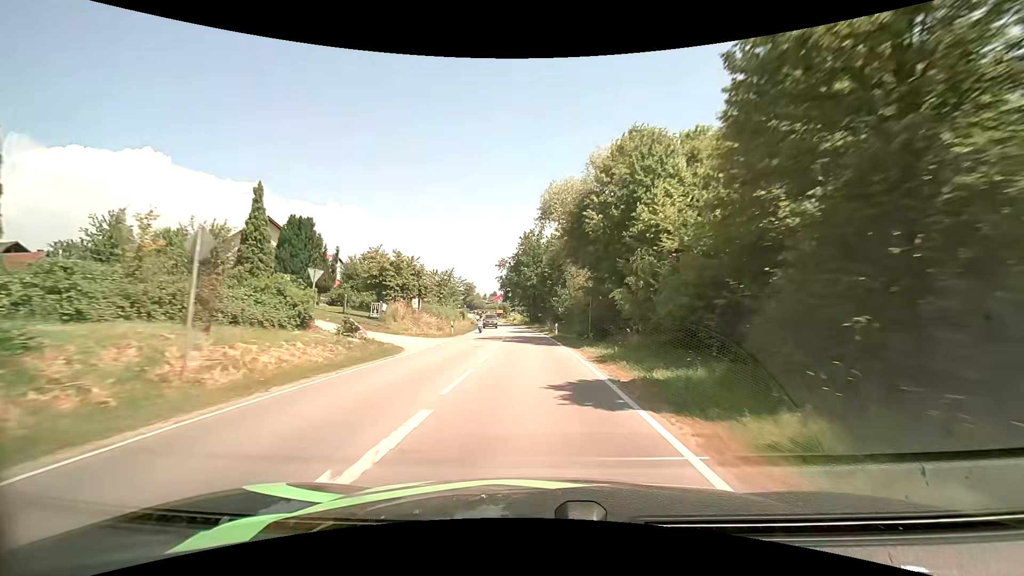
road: secondary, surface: asphalt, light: Day
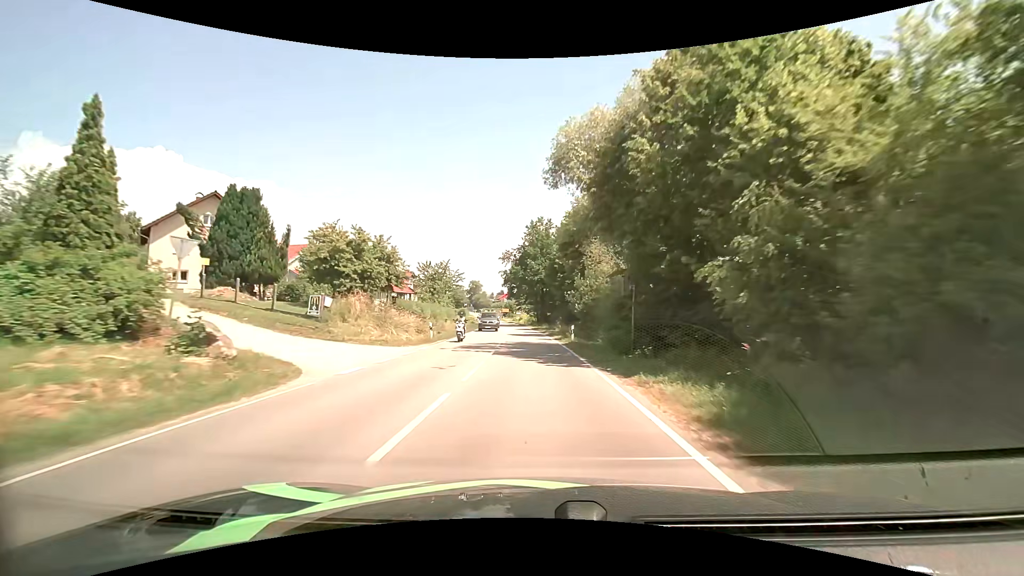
(-0.1, +10.1) m; -1°
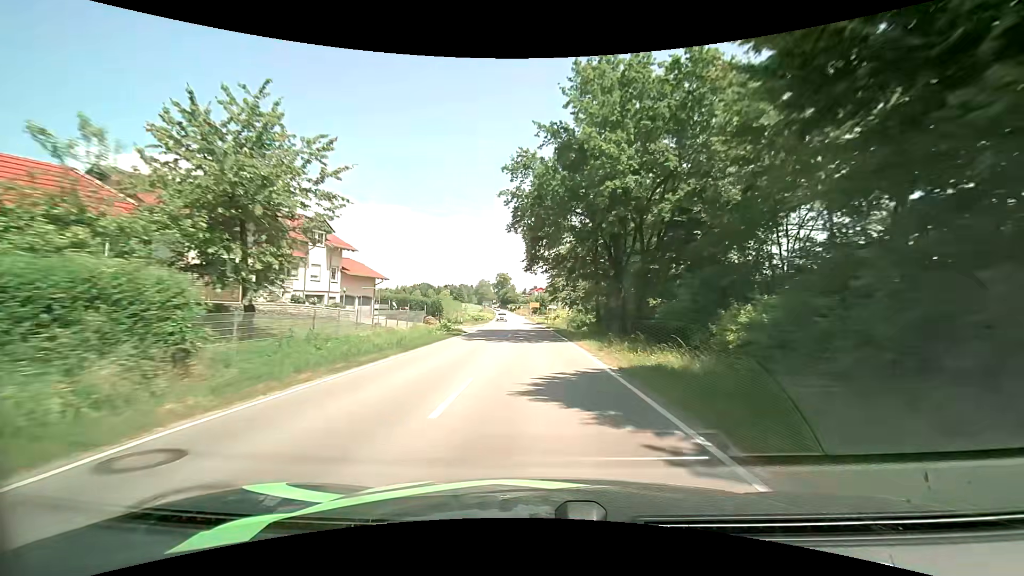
(-1.8, +50.3) m; -4°
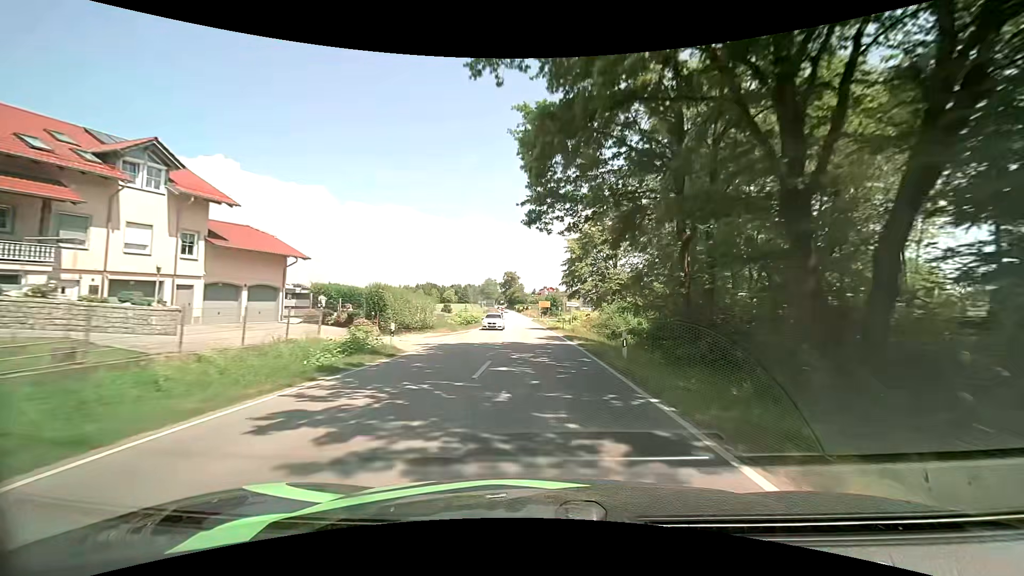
(-0.3, +19.9) m; -2°
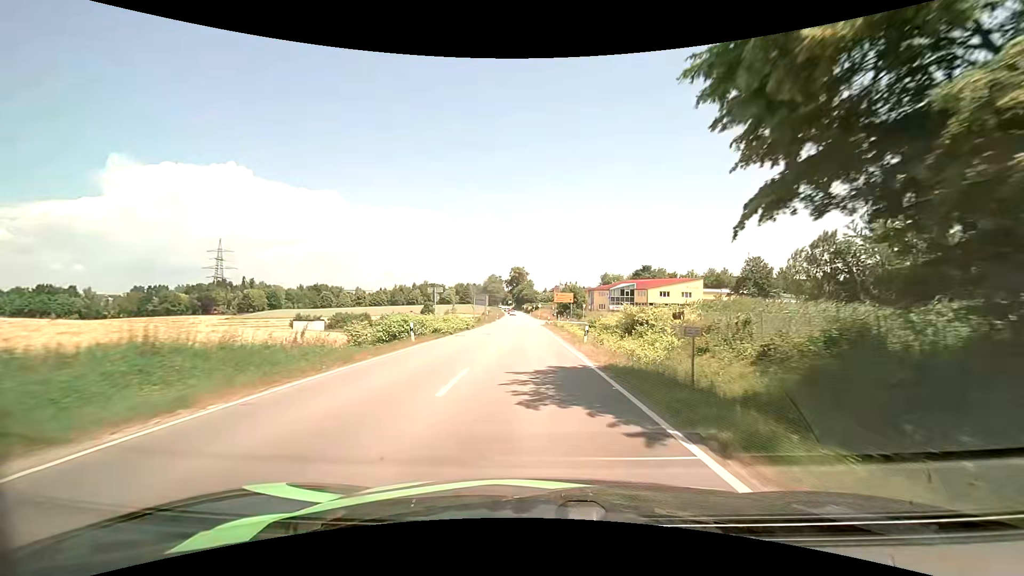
(-0.2, +38.7) m; -1°
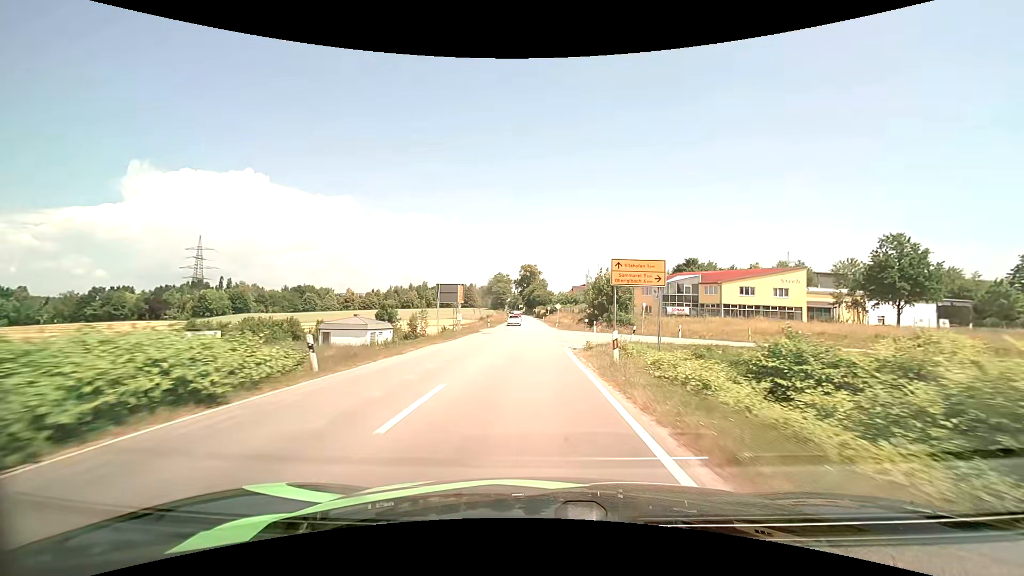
(-0.6, +38.4) m; -2°
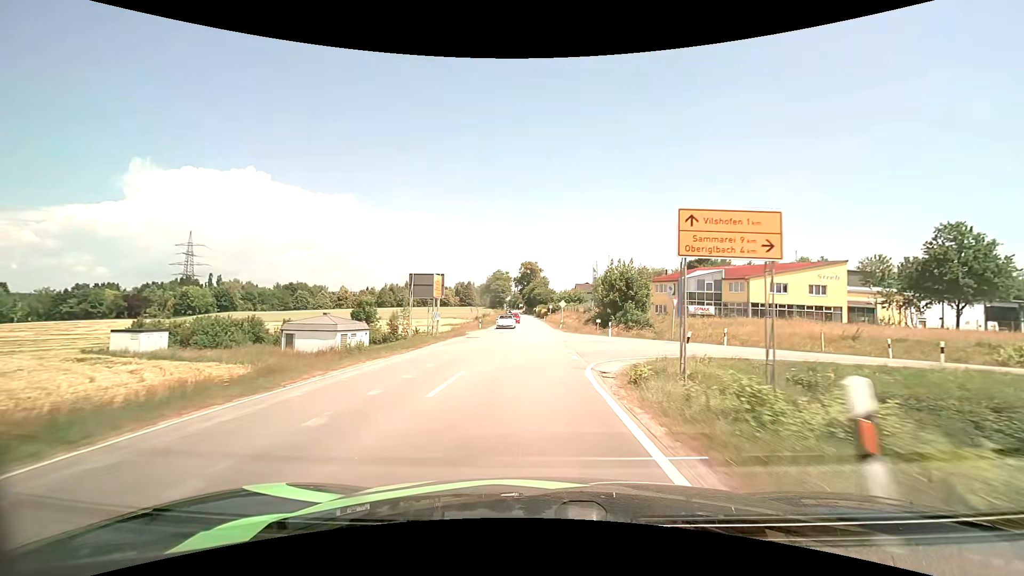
(0.0, +9.7) m; 0°
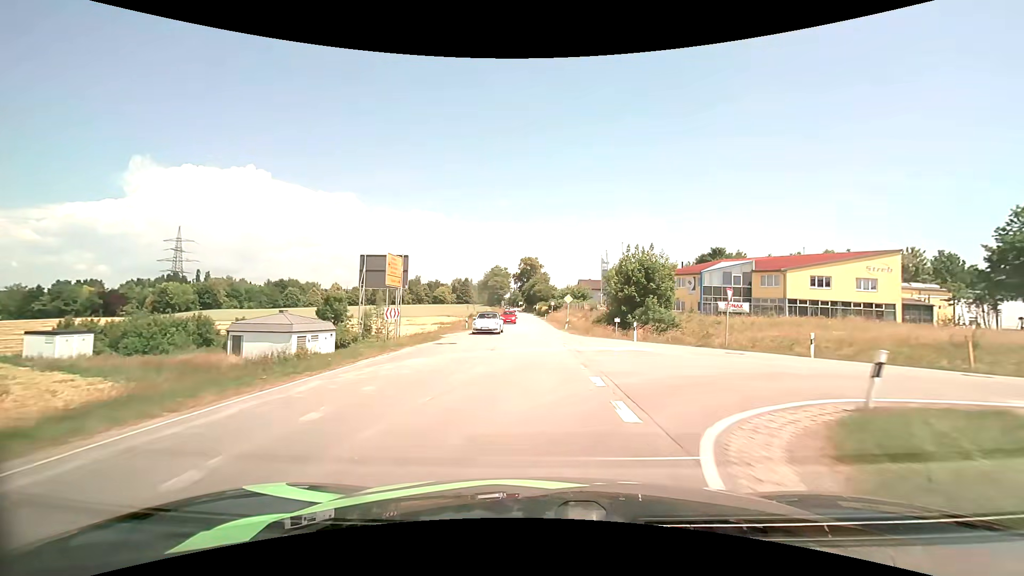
(0.0, +9.7) m; 0°
(0, +10) (0, +20) (0, +30) (0, +40) (0, +50) (0, +60) (0, +70) (-1, +80) (-1, +90) (-1, +100) m
